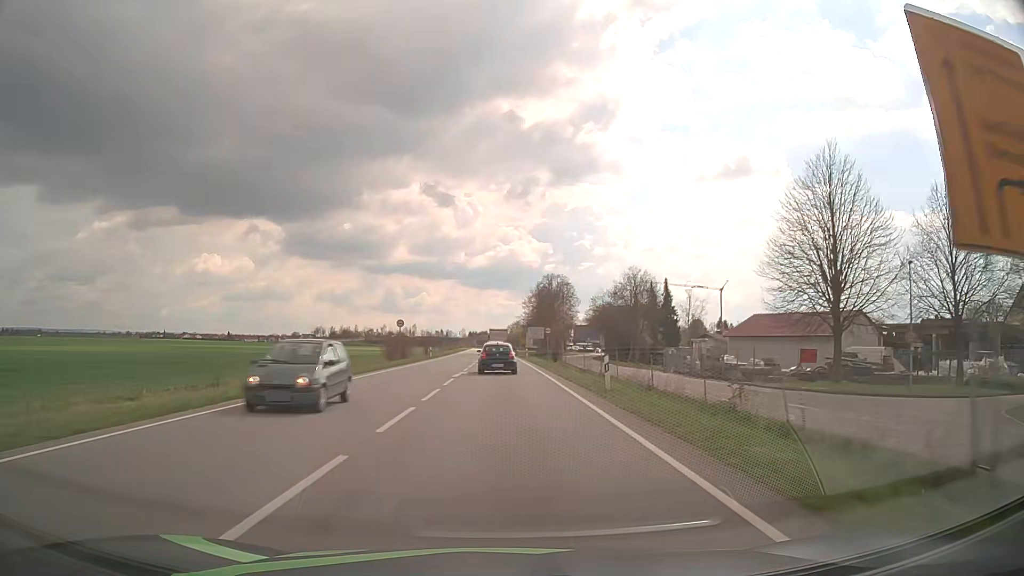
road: primary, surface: asphalt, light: Day
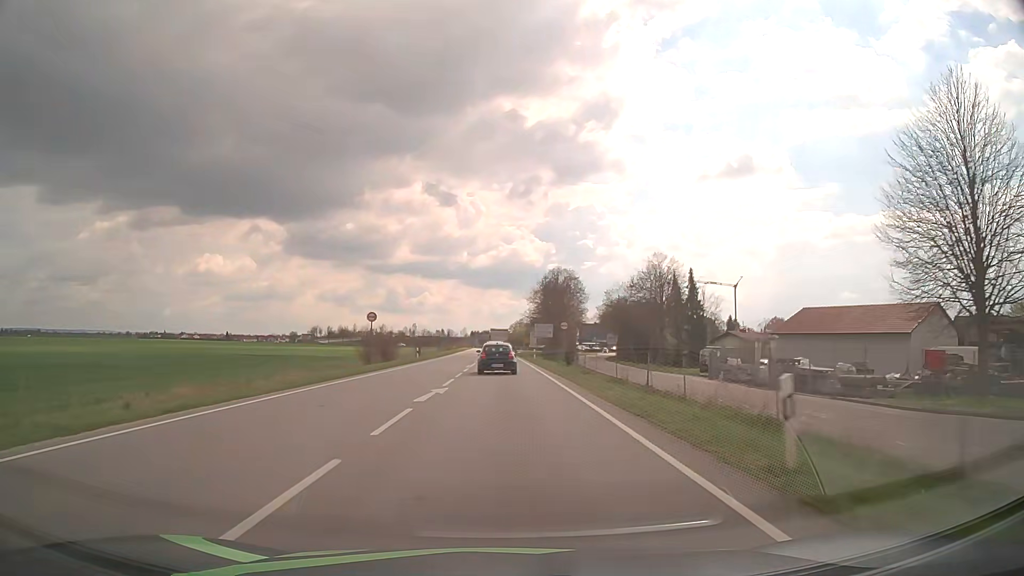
(0.0, +12.3) m; 0°
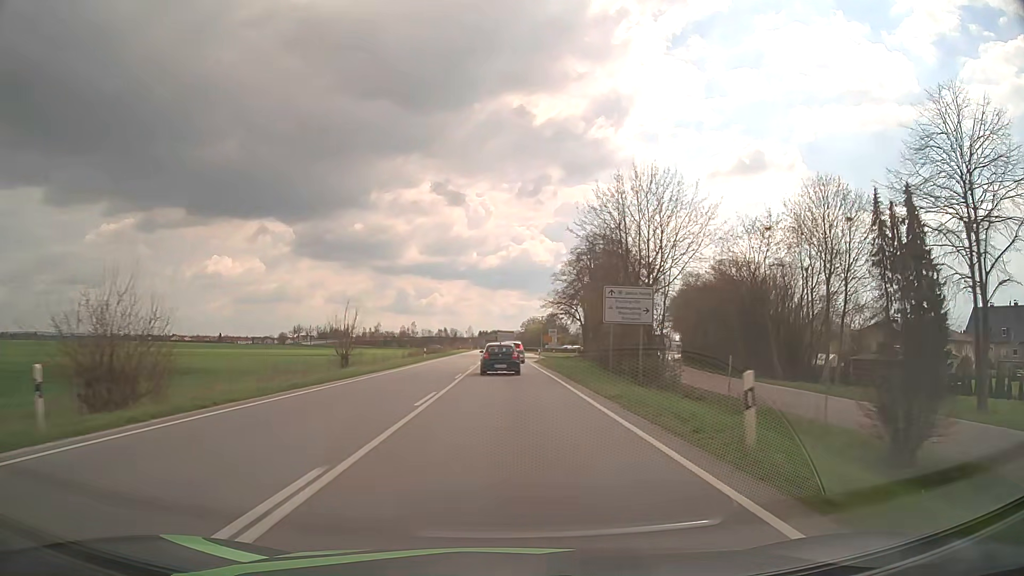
(-0.4, +48.6) m; -1°
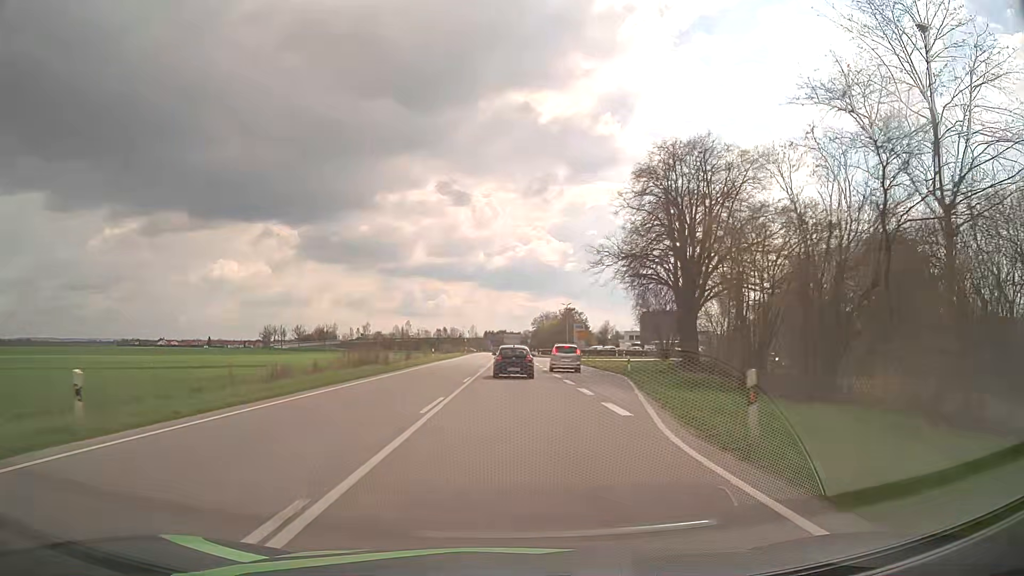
(-0.2, +48.9) m; -1°
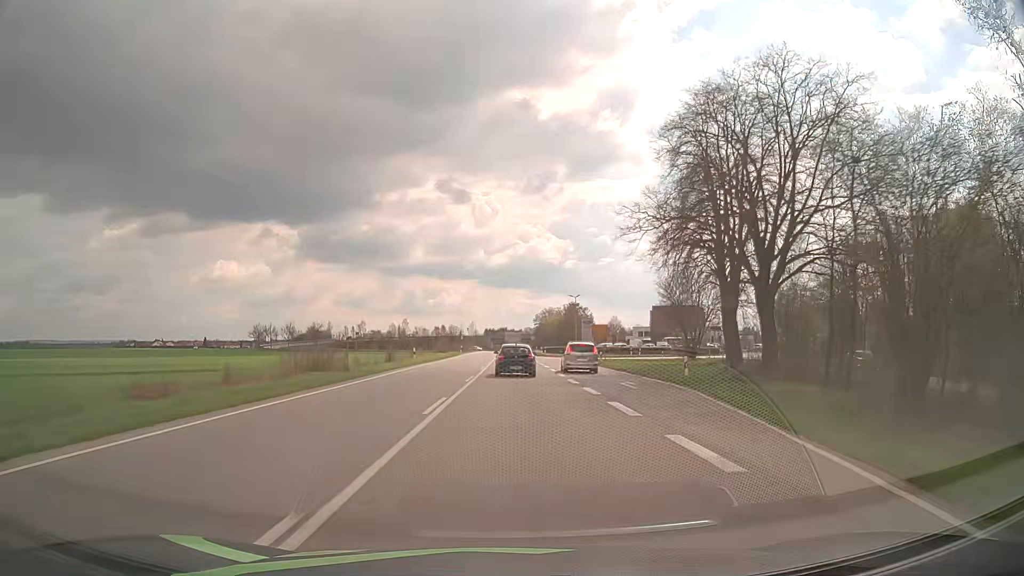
(0.0, +12.4) m; 0°
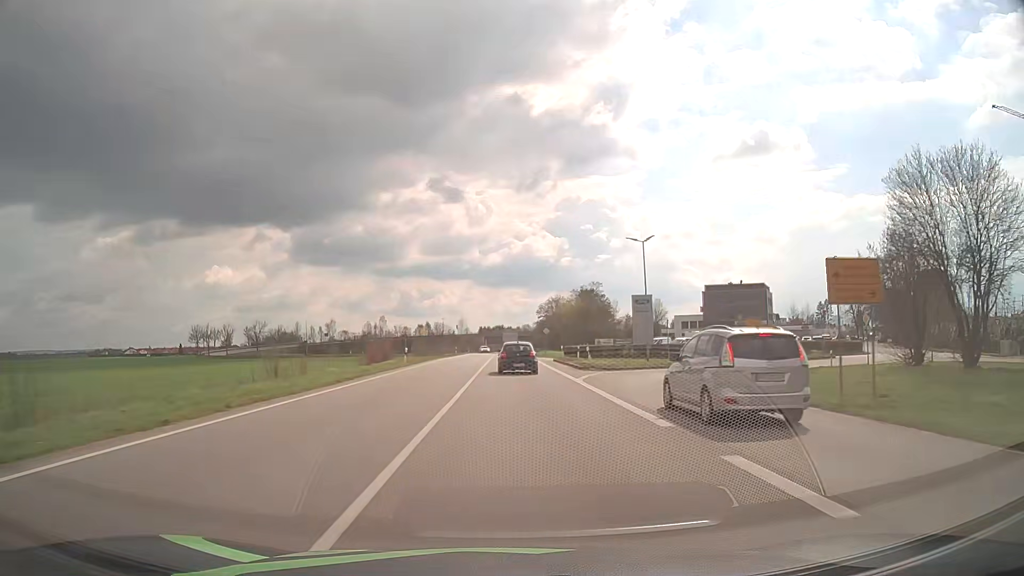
(+0.1, +50.2) m; 0°
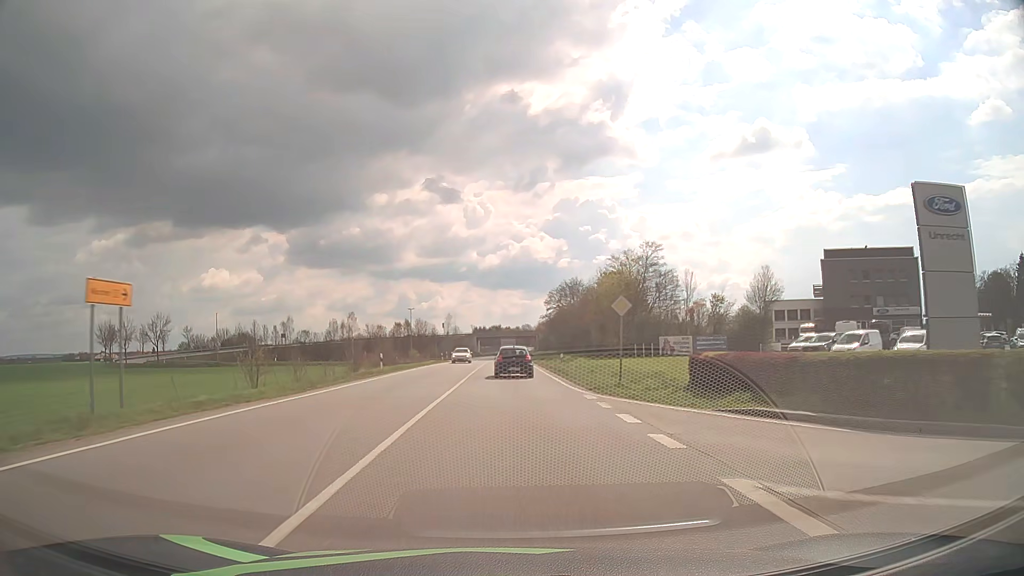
(+0.3, +50.9) m; 0°
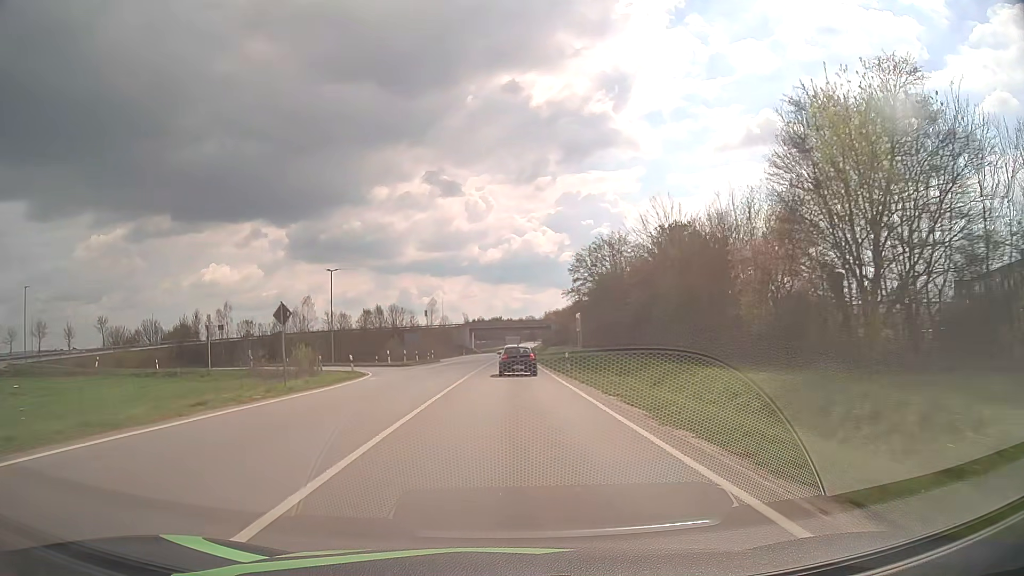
(-0.2, +51.6) m; 0°
(0, +10) (0, +20) (0, +30) (0, +40) (0, +50) (0, +60) (0, +70) (0, +80) (+1, +90) (+1, +100) m
